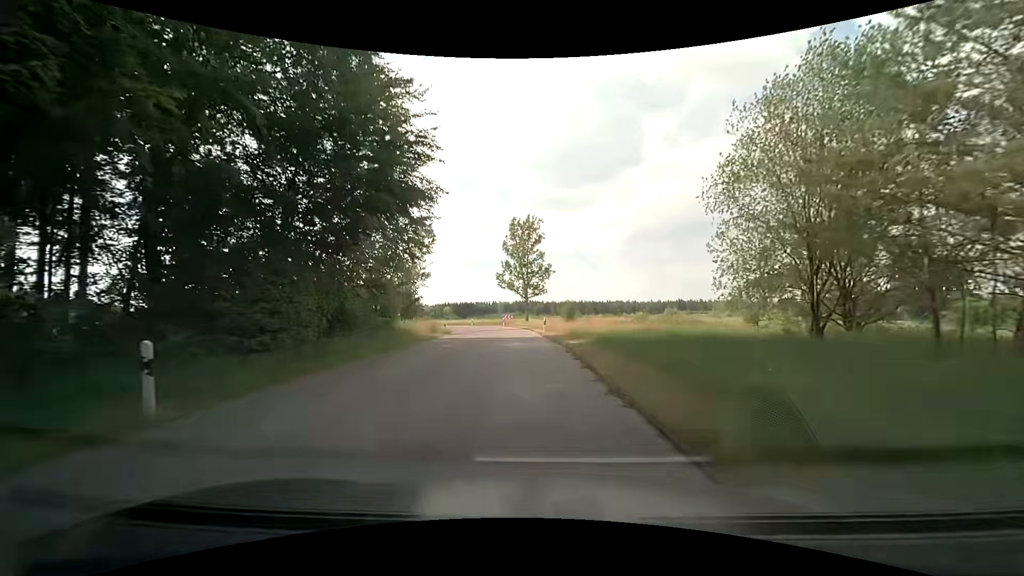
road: unclassified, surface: asphalt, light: Day
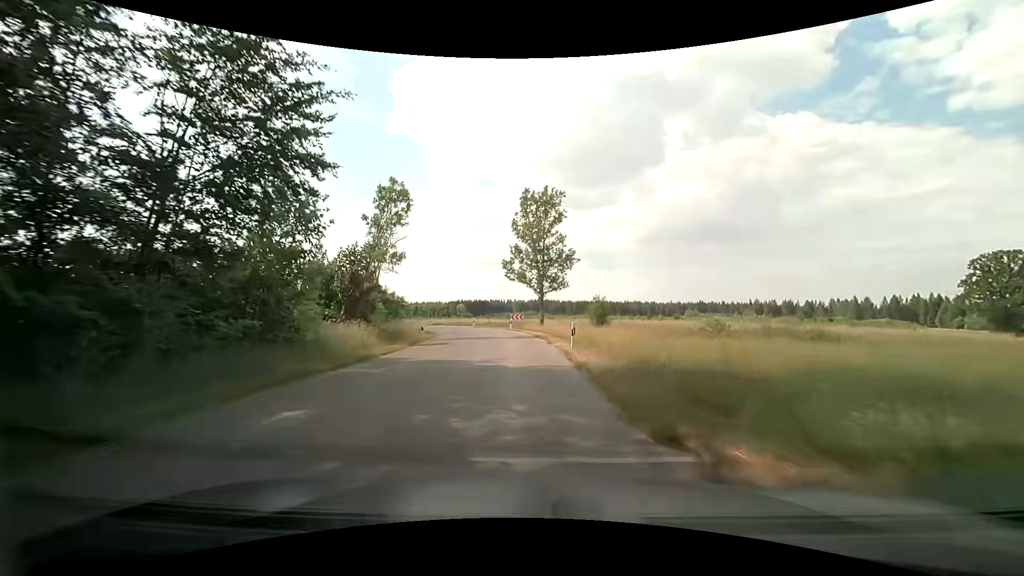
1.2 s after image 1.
(-0.3, +14.1) m; -2°
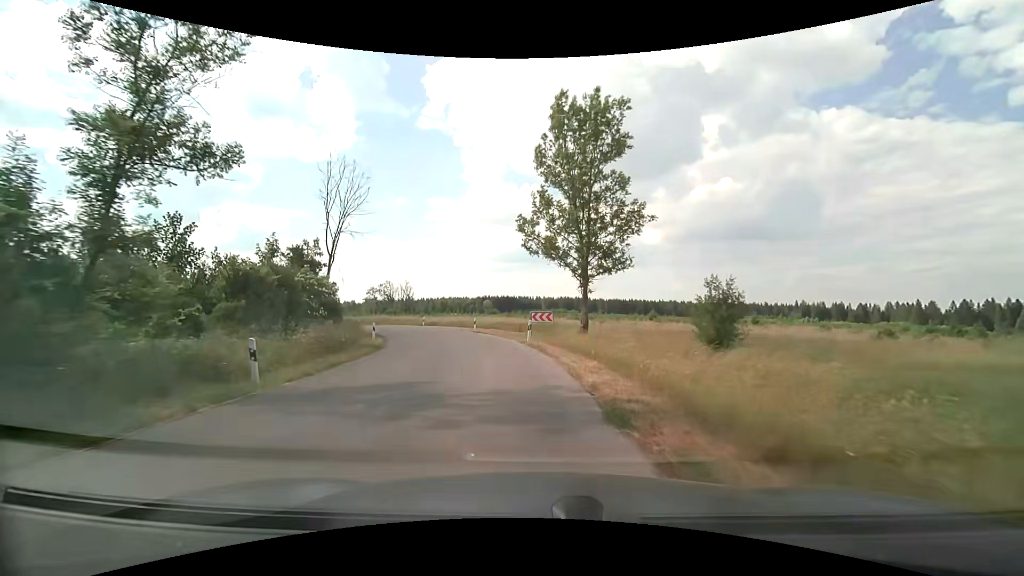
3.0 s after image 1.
(-0.6, +20.7) m; -4°
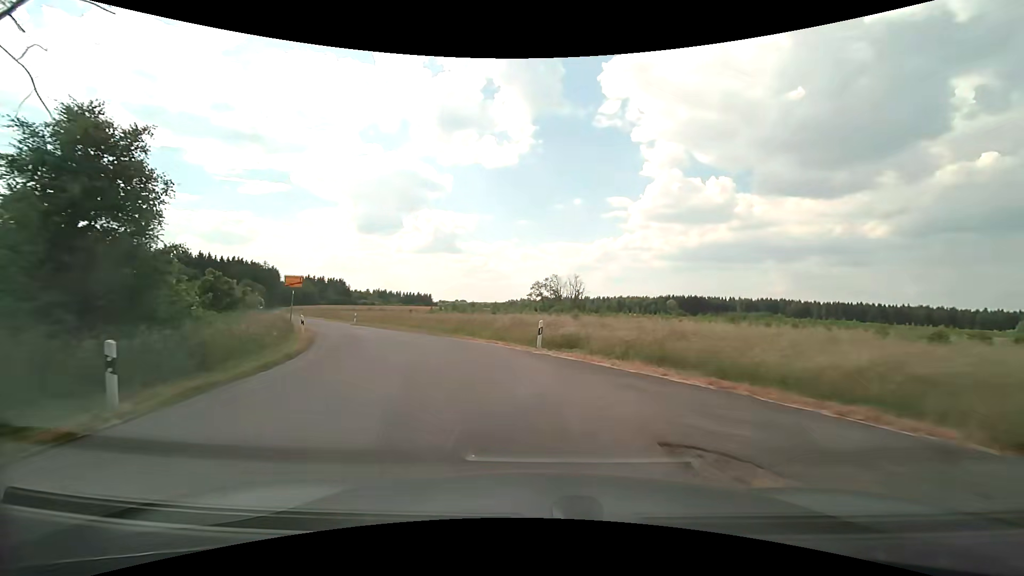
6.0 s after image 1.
(-5.1, +34.8) m; -19°
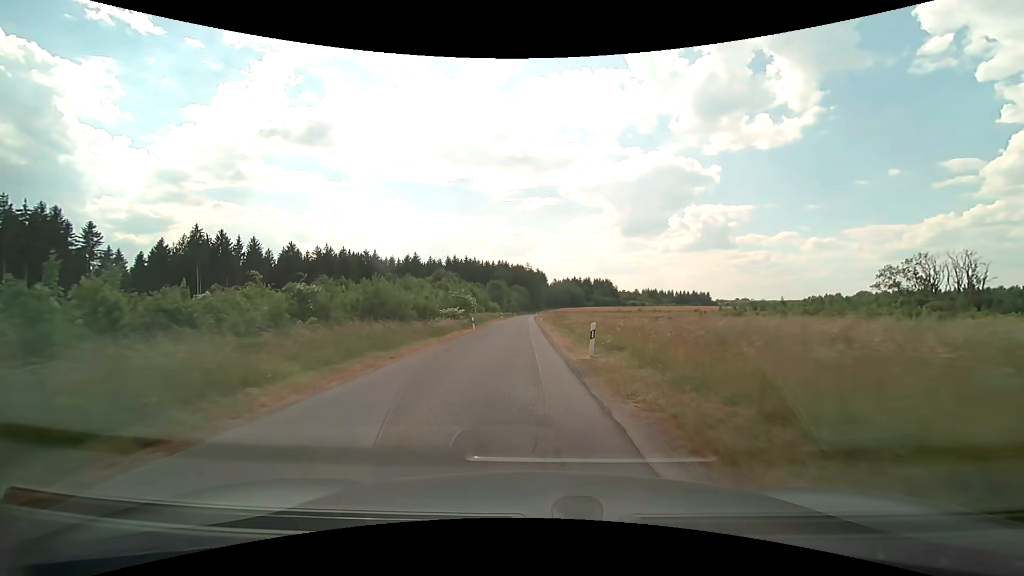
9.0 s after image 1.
(-10.7, +33.7) m; -30°
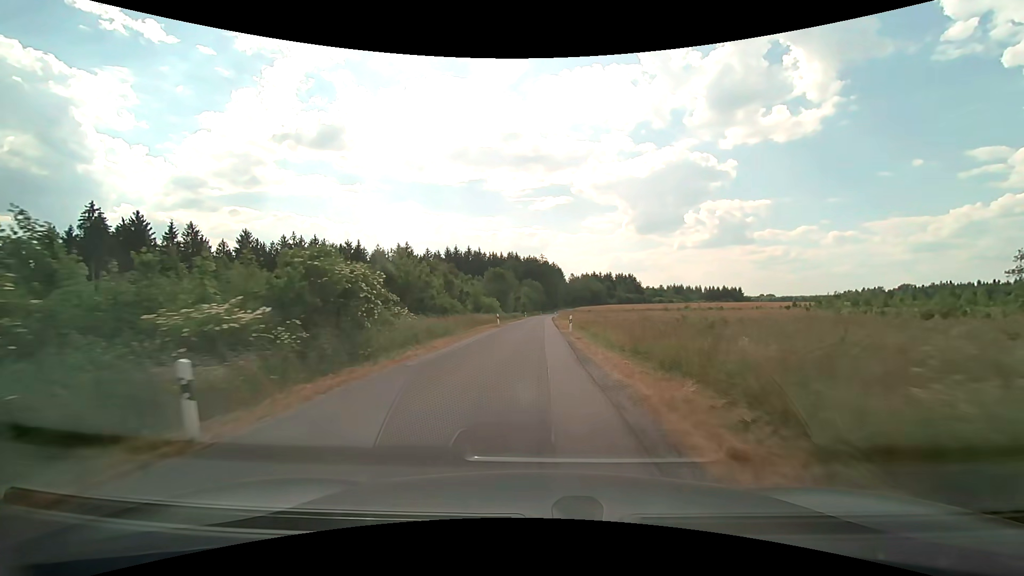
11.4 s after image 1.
(-0.8, +33.1) m; -2°
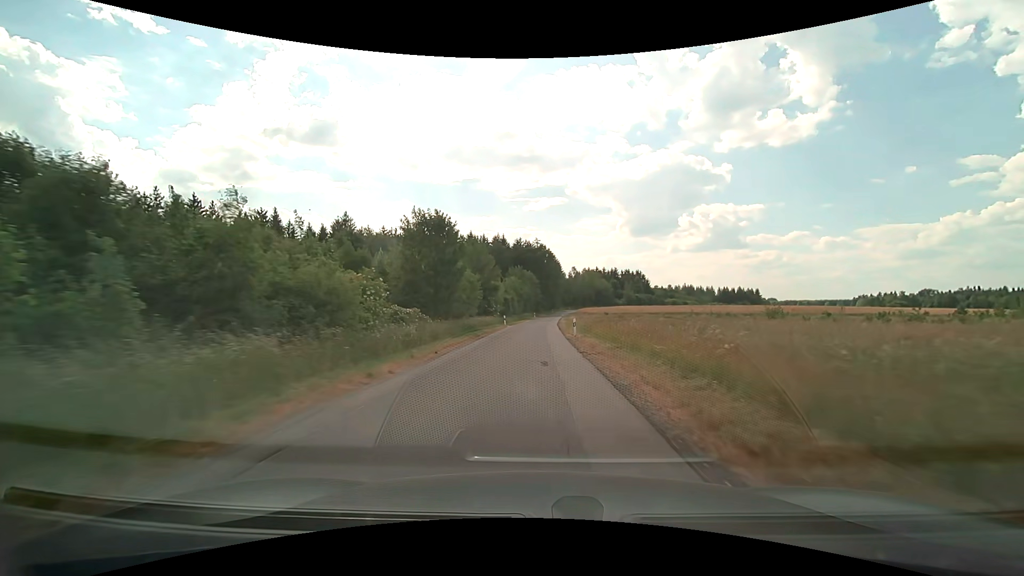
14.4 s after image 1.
(-0.1, +47.4) m; 0°
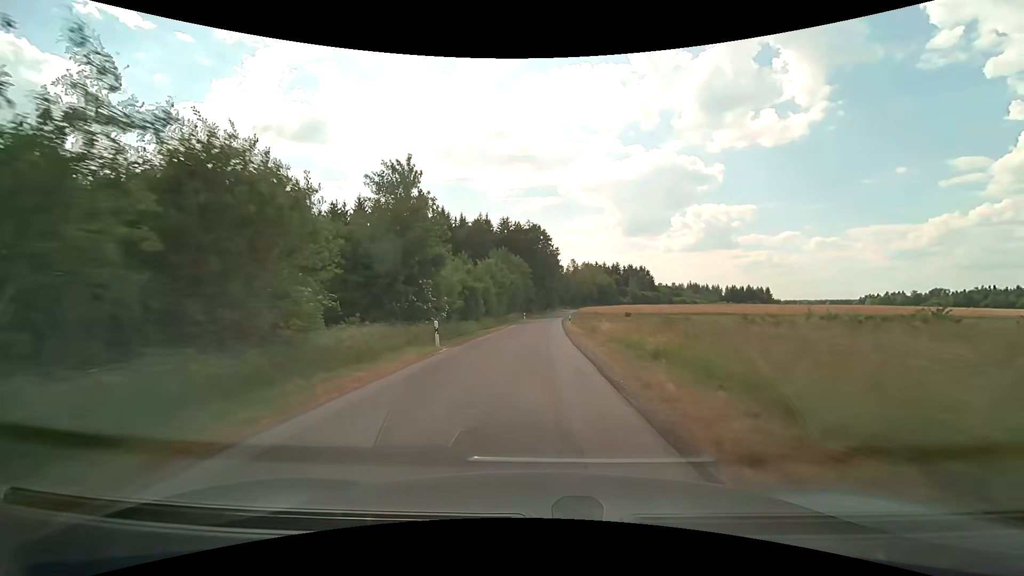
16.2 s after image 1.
(+0.2, +30.6) m; +1°
(0, +10) (0, +20) (0, +30) (+1, +40) (+1, +50) (+2, +60) (+2, +70) (+3, +80) (+4, +90) (+5, +100) m
